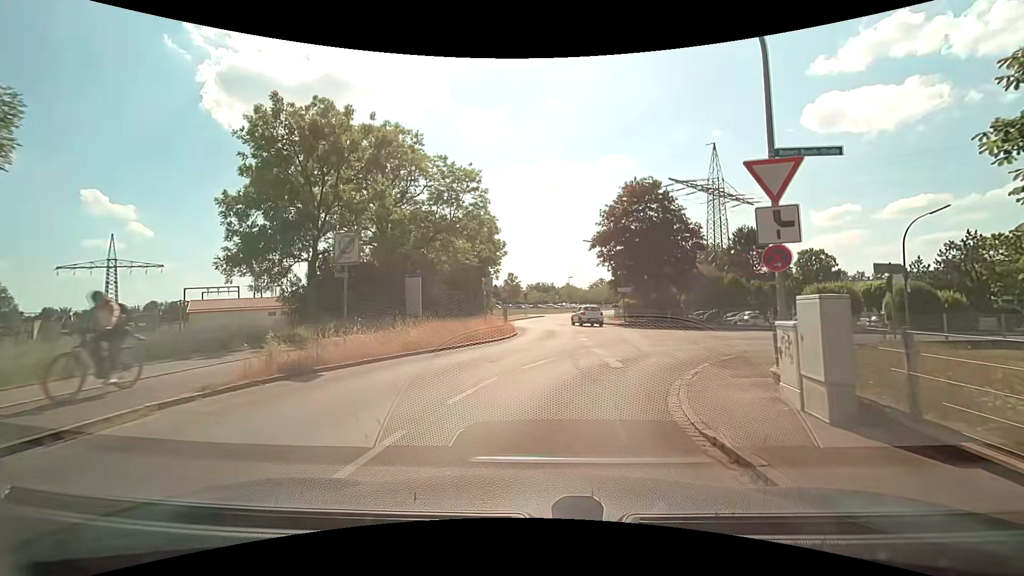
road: tertiary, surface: asphalt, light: Day
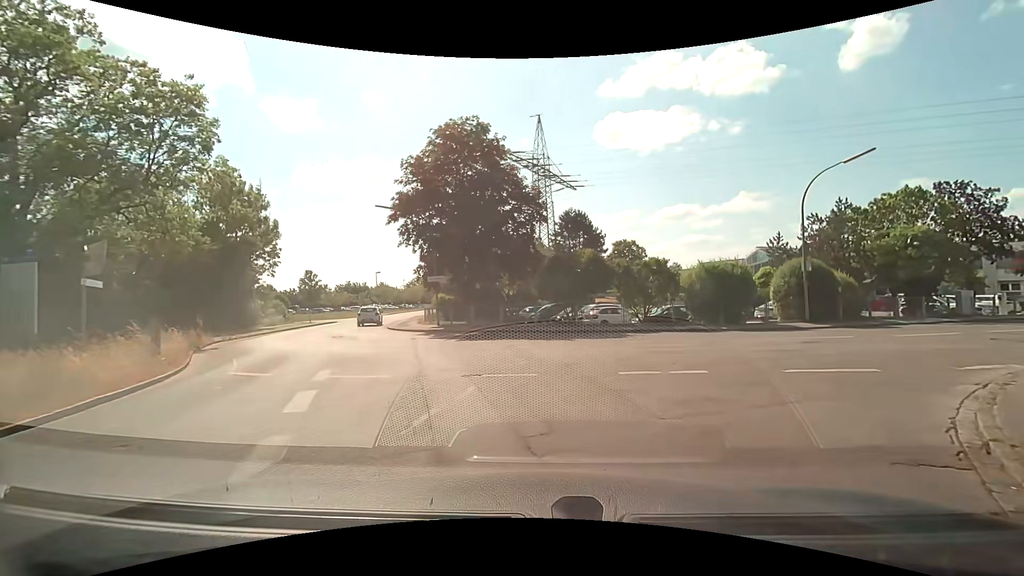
(+1.9, +14.0) m; +21°
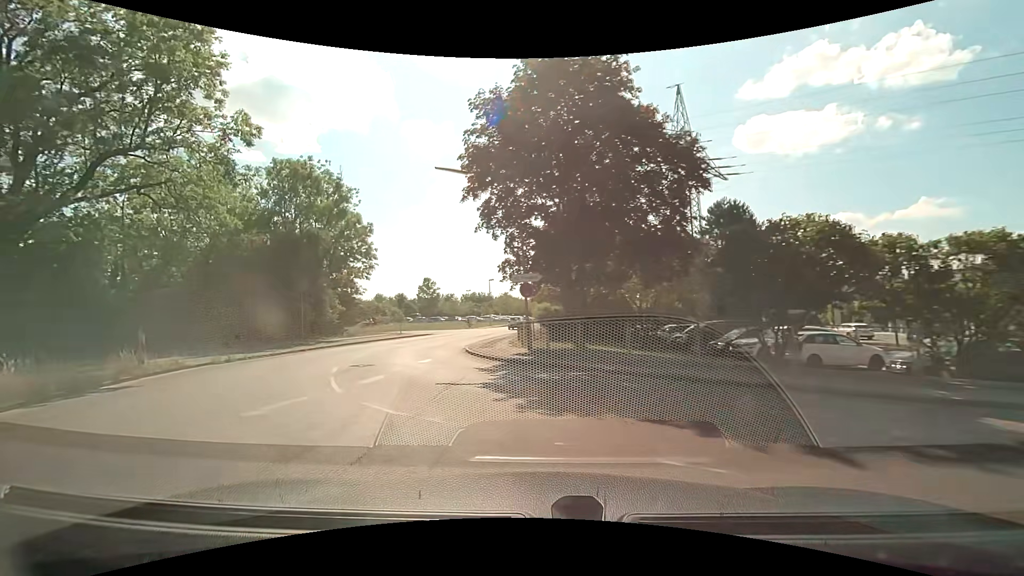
(-0.4, +11.4) m; -14°
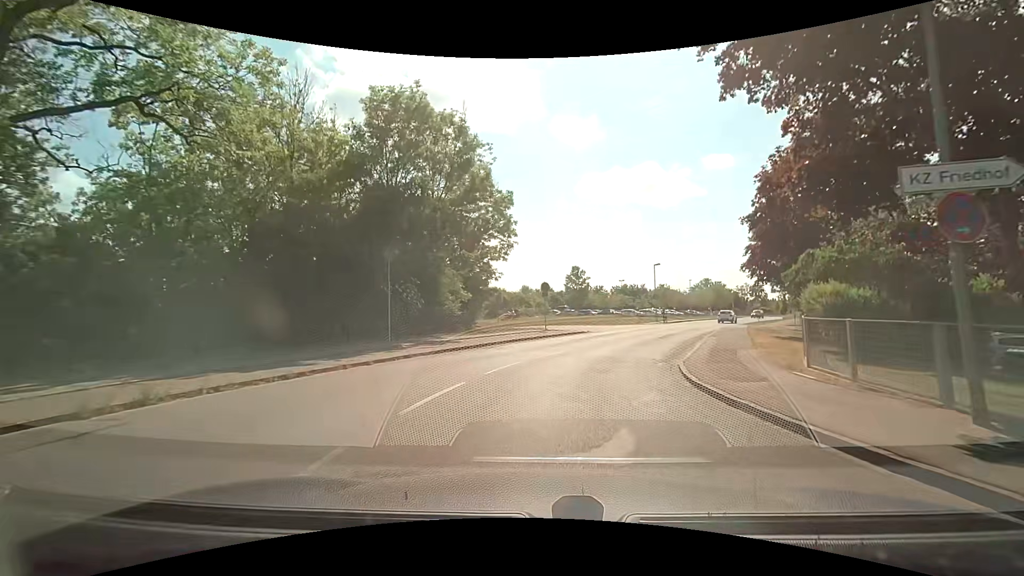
(-3.0, +12.8) m; -18°
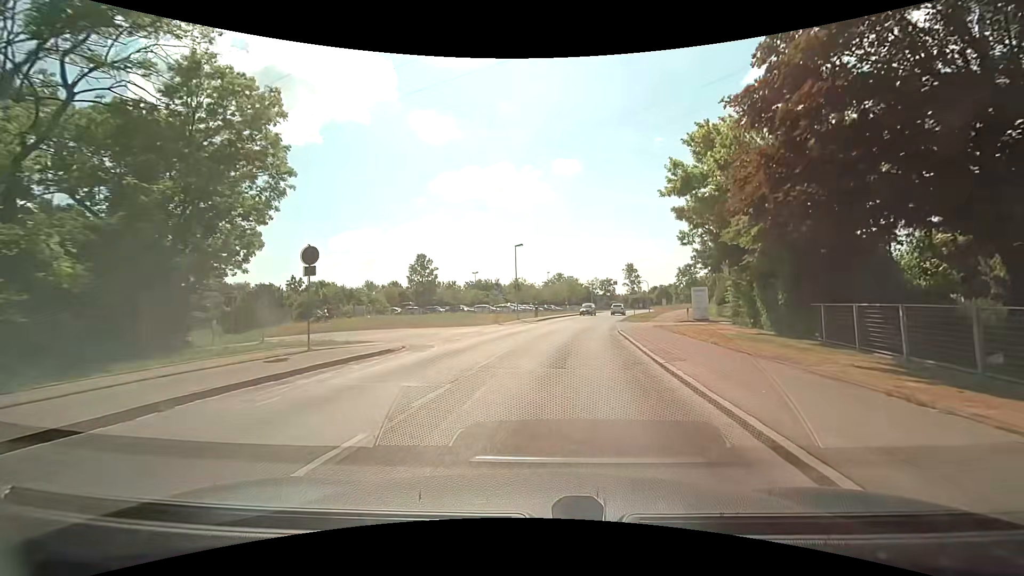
(+2.4, +16.9) m; +15°
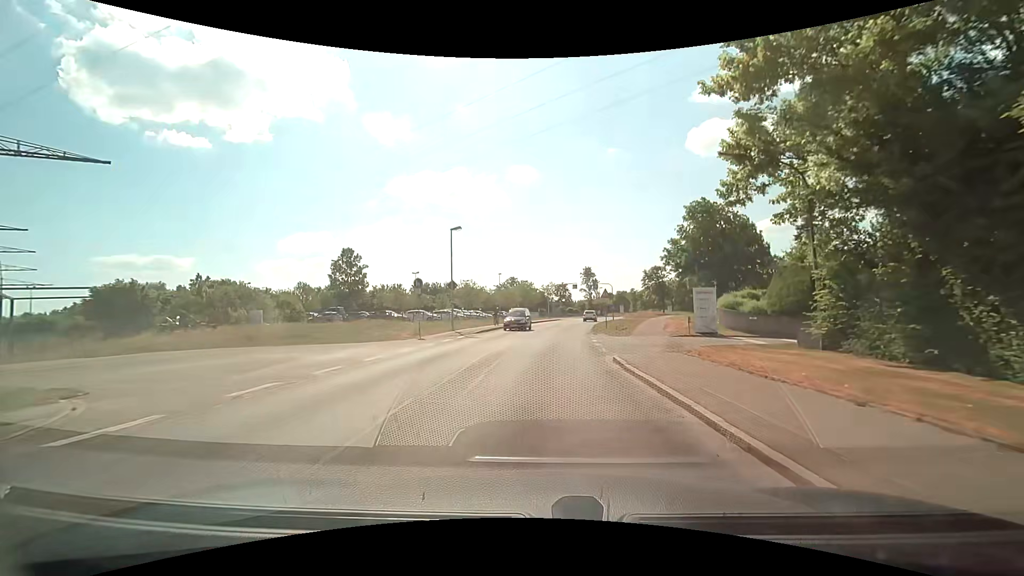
(+0.8, +12.7) m; +7°
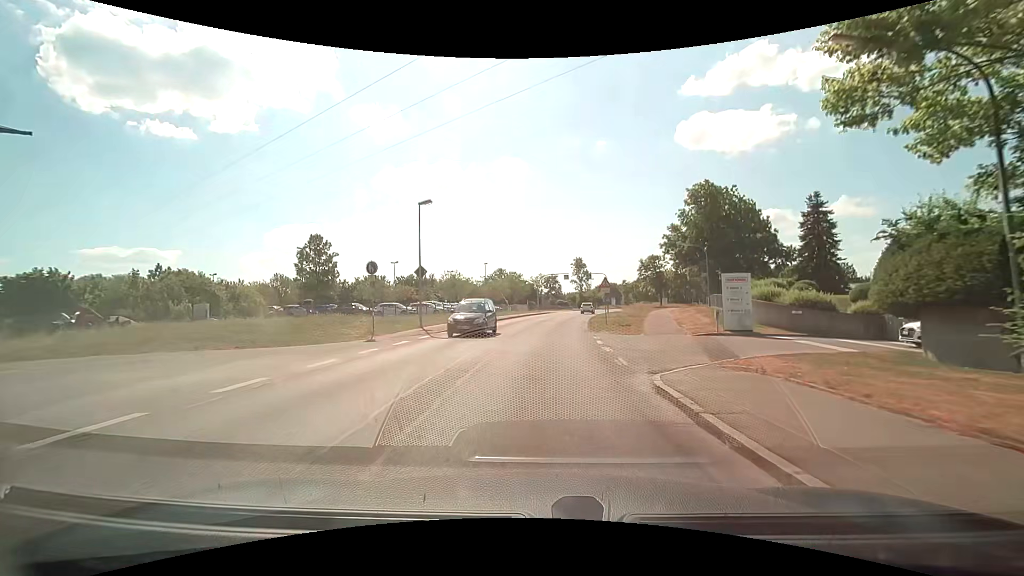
(0.0, +6.2) m; +1°
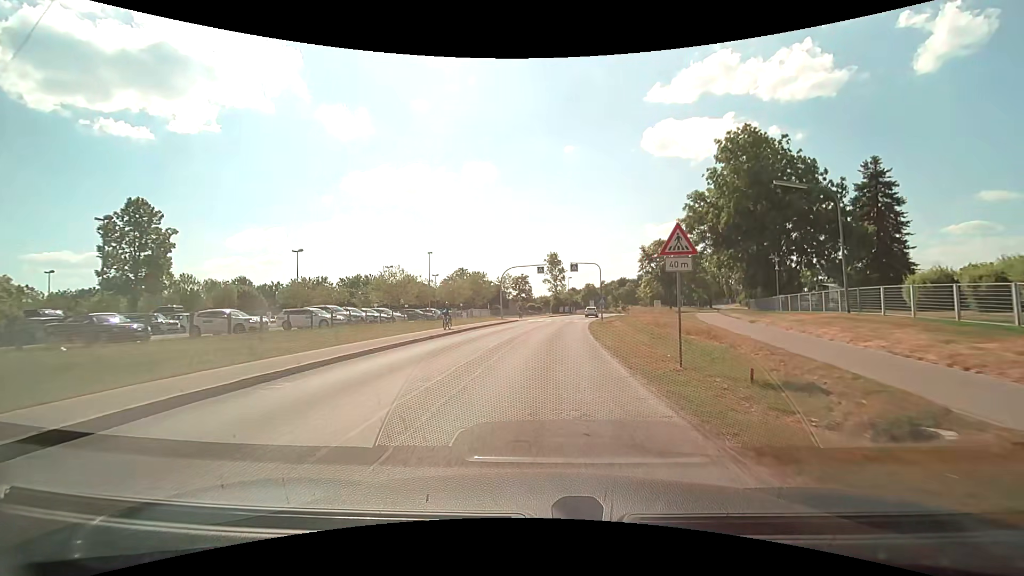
(+0.7, +23.0) m; +4°
(0, +10) (+1, +20) (+1, +30) (+2, +40) (+3, +50) (+5, +60) (+6, +70) (+8, +79) (+10, +89) (+13, +99) m
